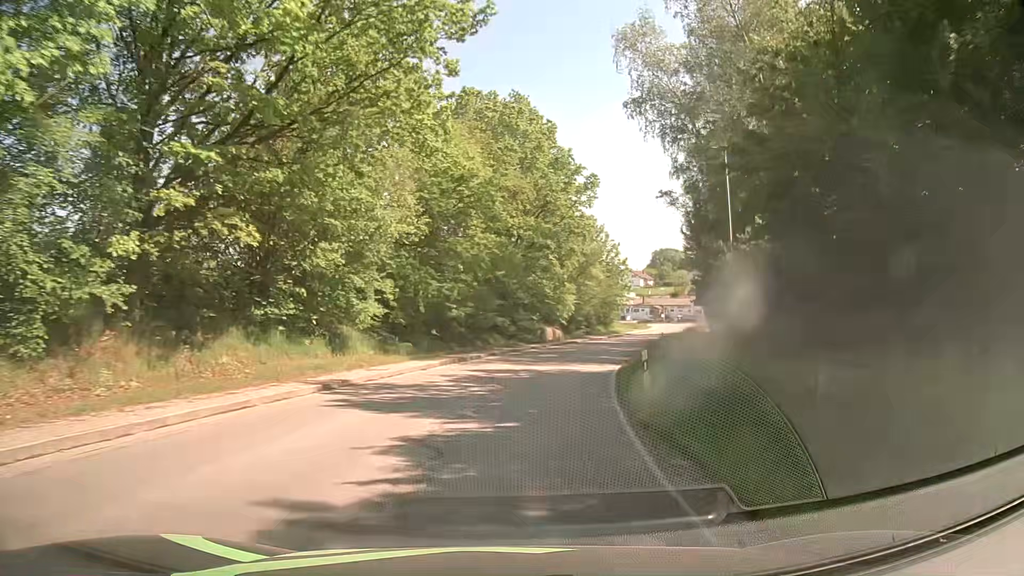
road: secondary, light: Day
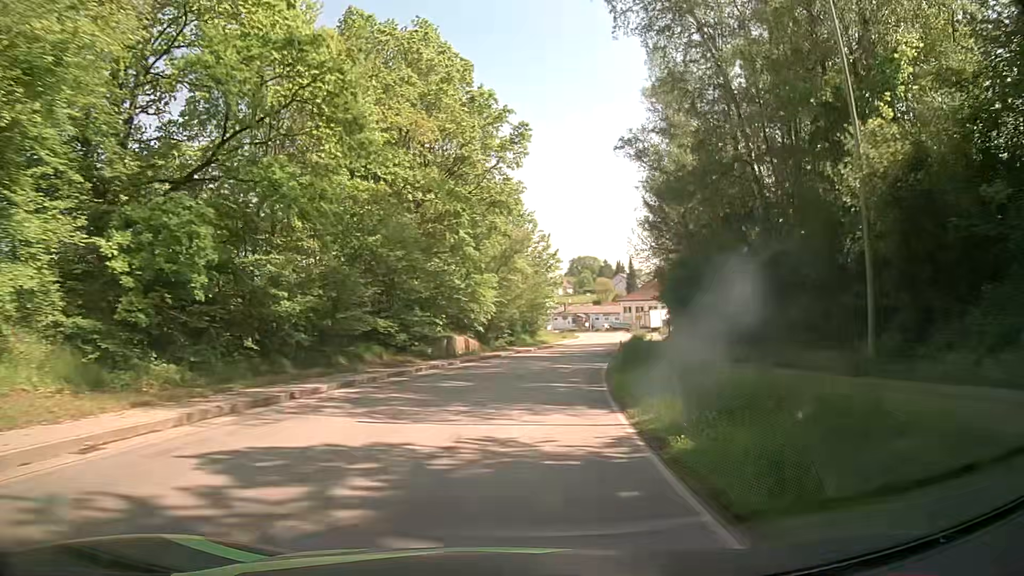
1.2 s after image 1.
(+1.1, +16.3) m; +8°
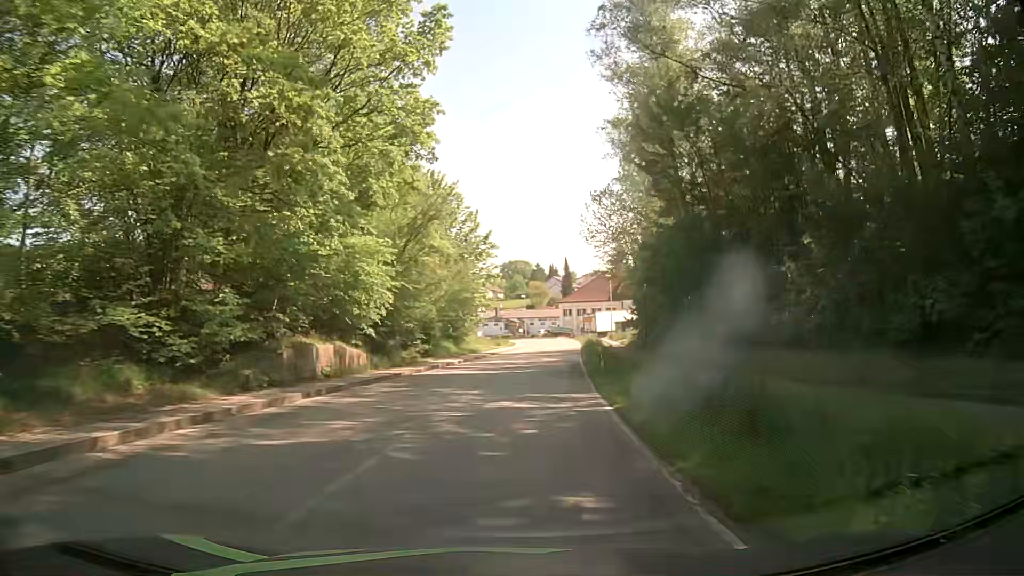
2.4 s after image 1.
(+0.9, +15.8) m; +6°
